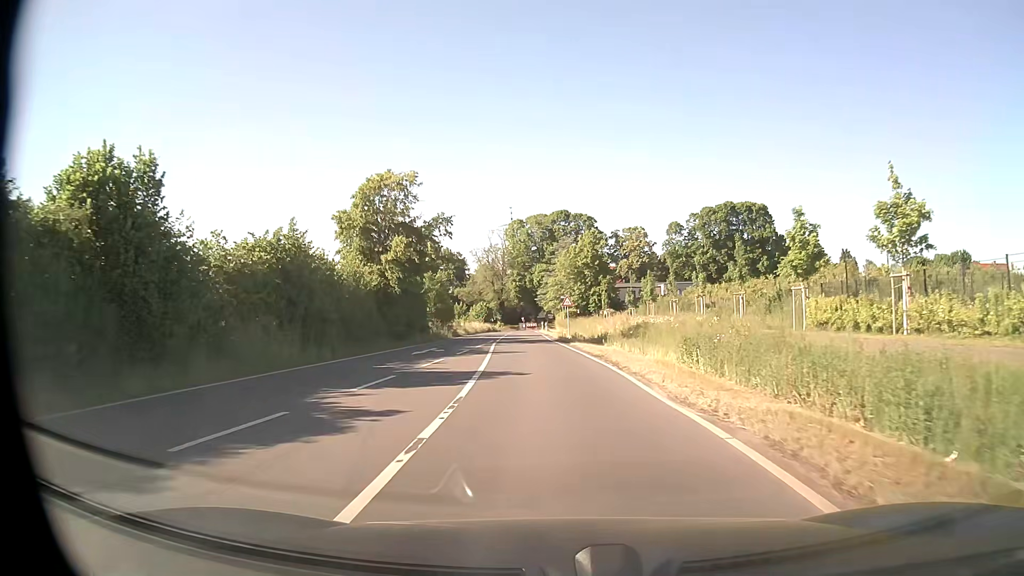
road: secondary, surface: asphalt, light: Day
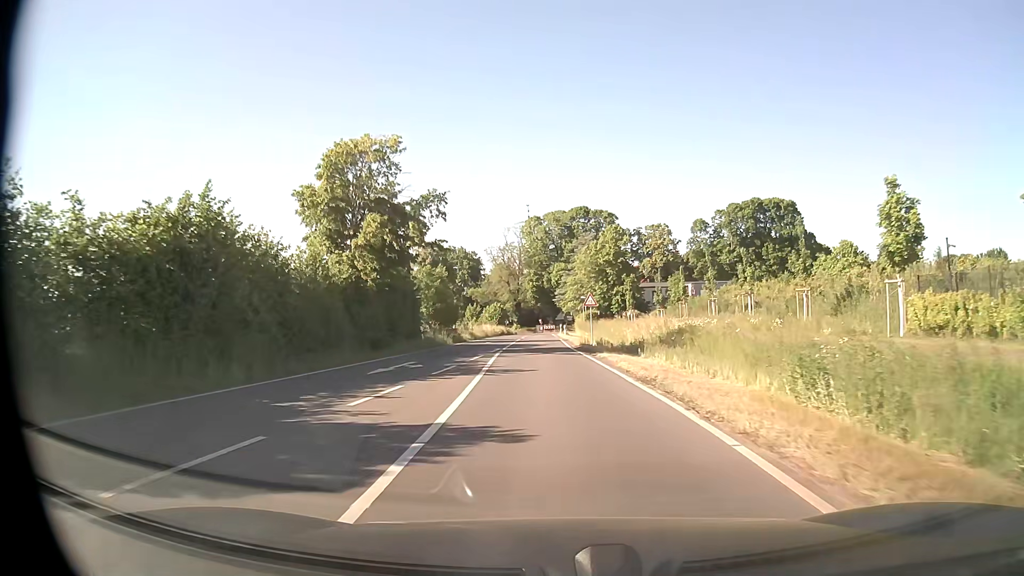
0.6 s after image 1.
(-0.1, +7.9) m; -2°
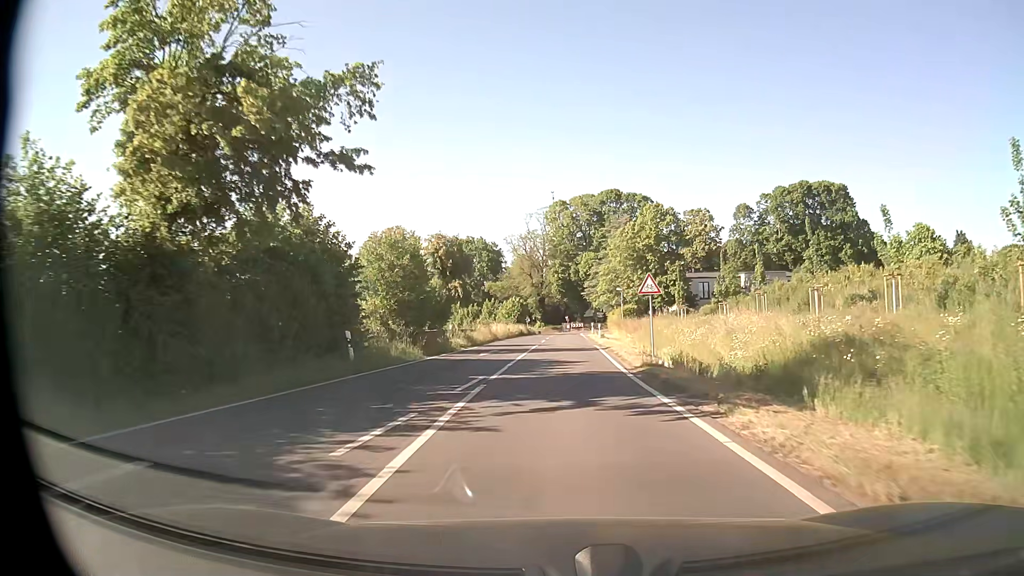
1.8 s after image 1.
(-0.3, +15.8) m; -2°
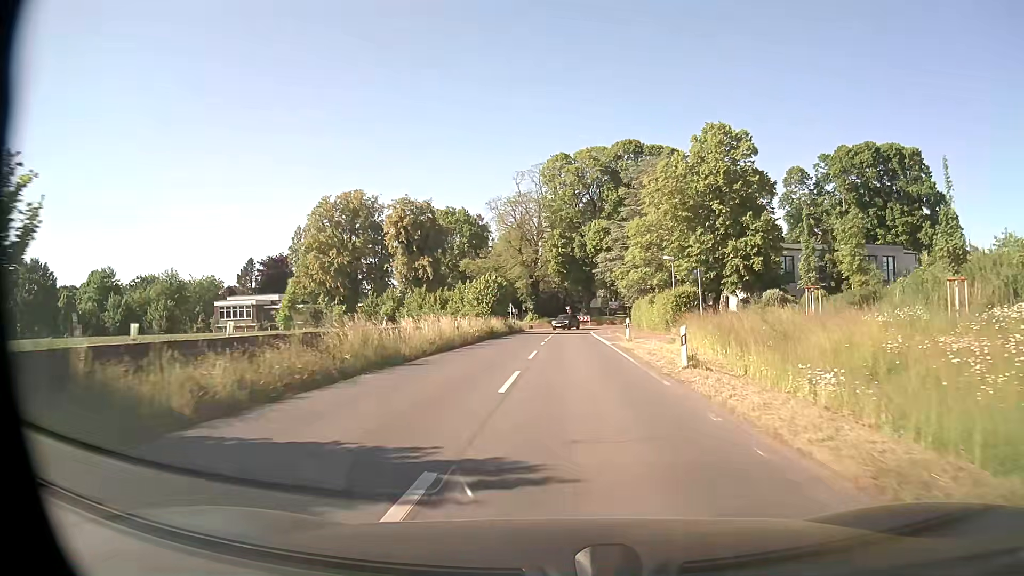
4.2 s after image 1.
(-0.2, +31.9) m; 0°
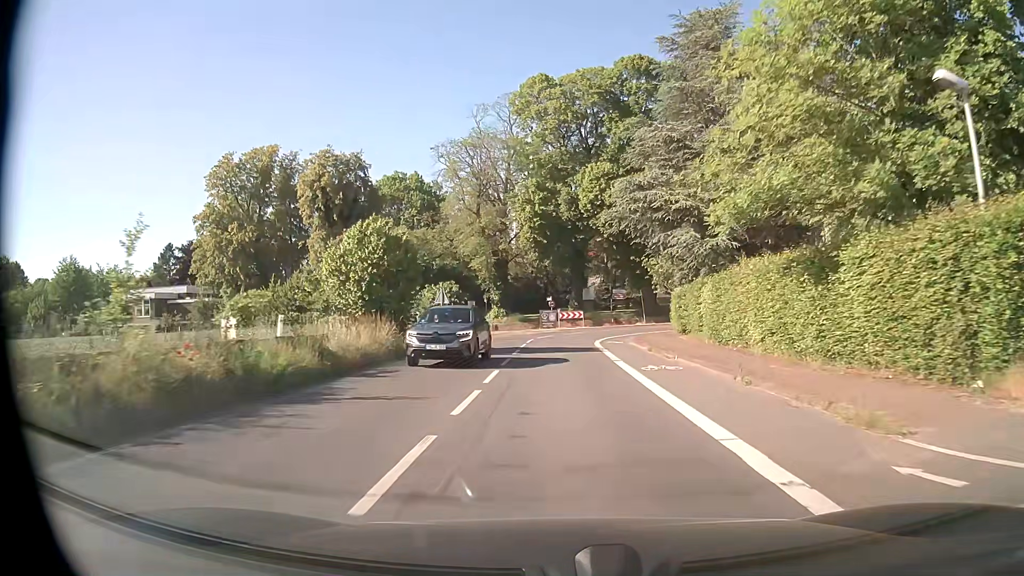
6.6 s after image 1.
(+0.5, +31.3) m; +2°
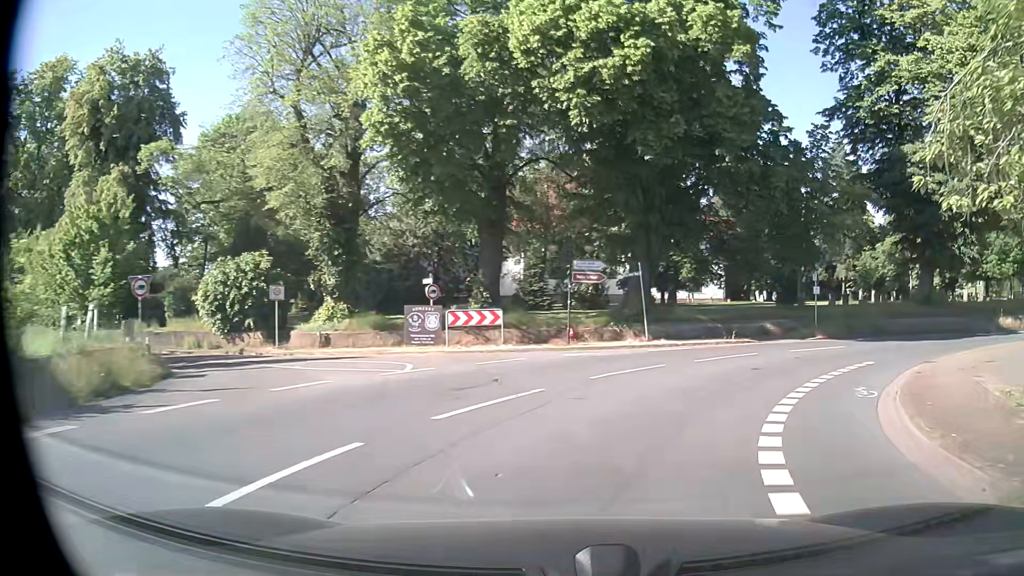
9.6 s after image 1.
(+0.3, +32.8) m; +6°
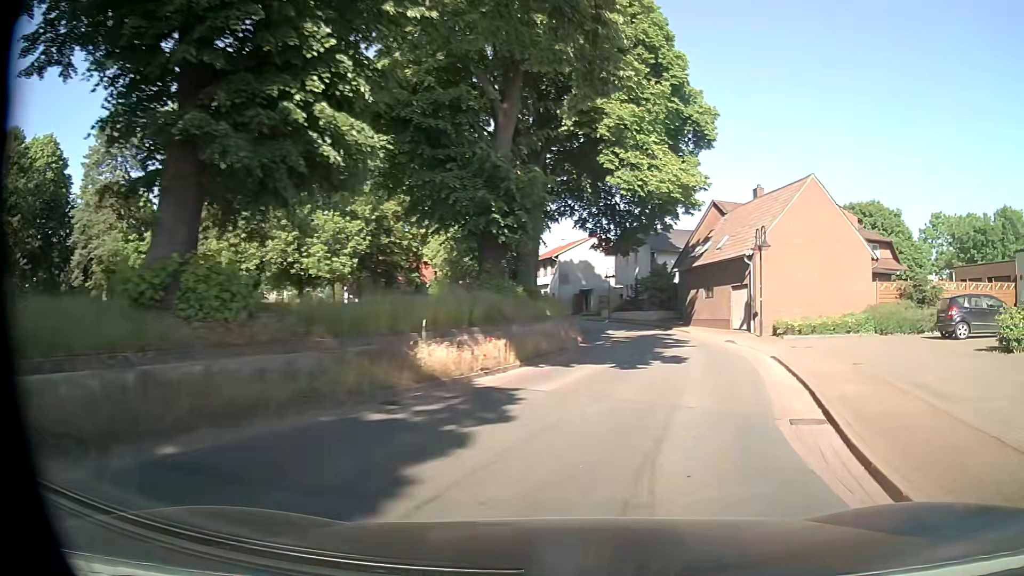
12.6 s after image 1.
(+13.1, +22.2) m; +60°
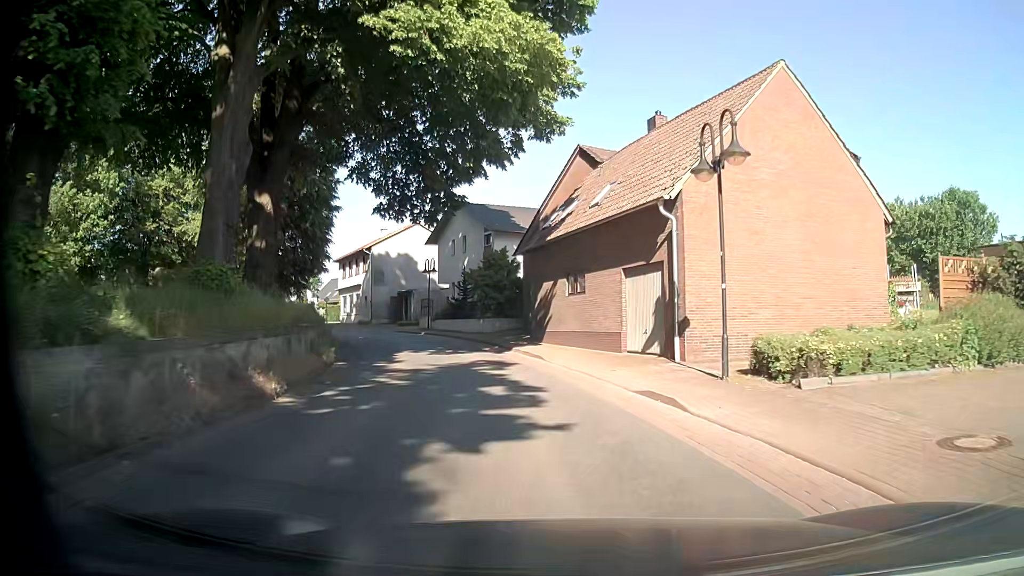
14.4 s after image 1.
(+3.2, +17.1) m; +15°
(0, +10) (-2, +20) (-4, +30) (-8, +39) (-13, +48) (-20, +55) (-28, +60) (-38, +63) (-48, +64) (-58, +65) m
